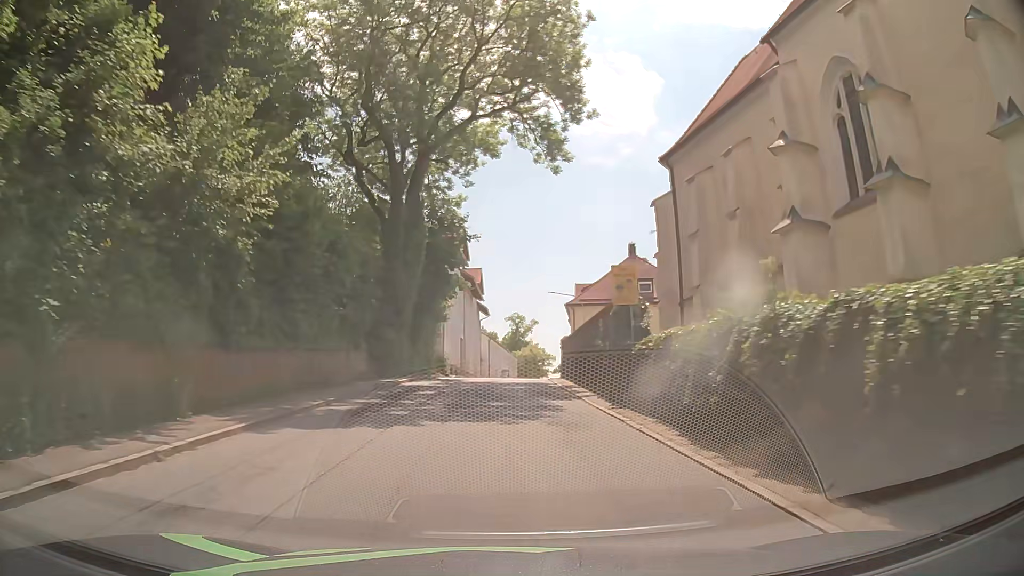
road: secondary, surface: asphalt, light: Day
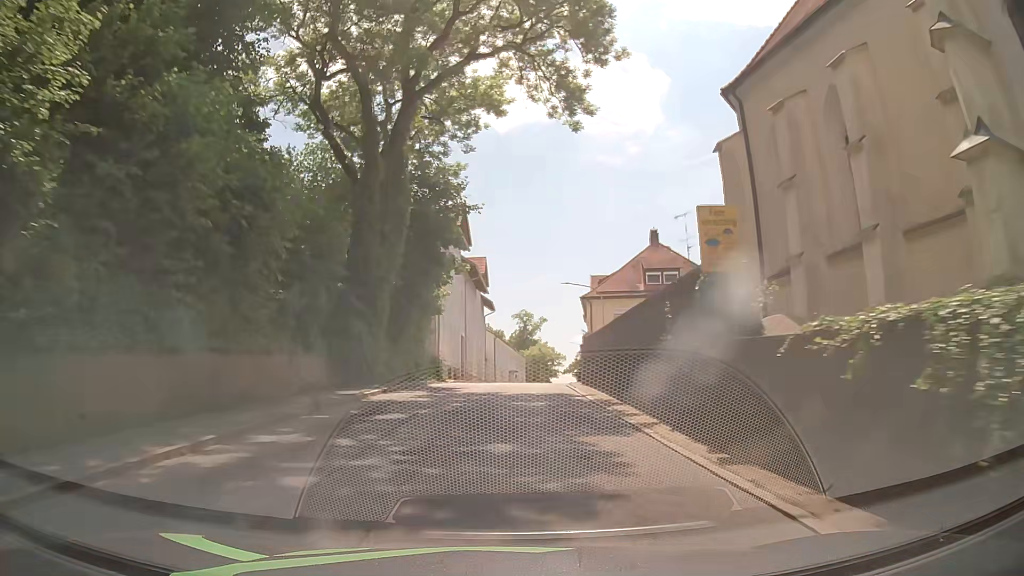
(0.0, +7.3) m; 0°
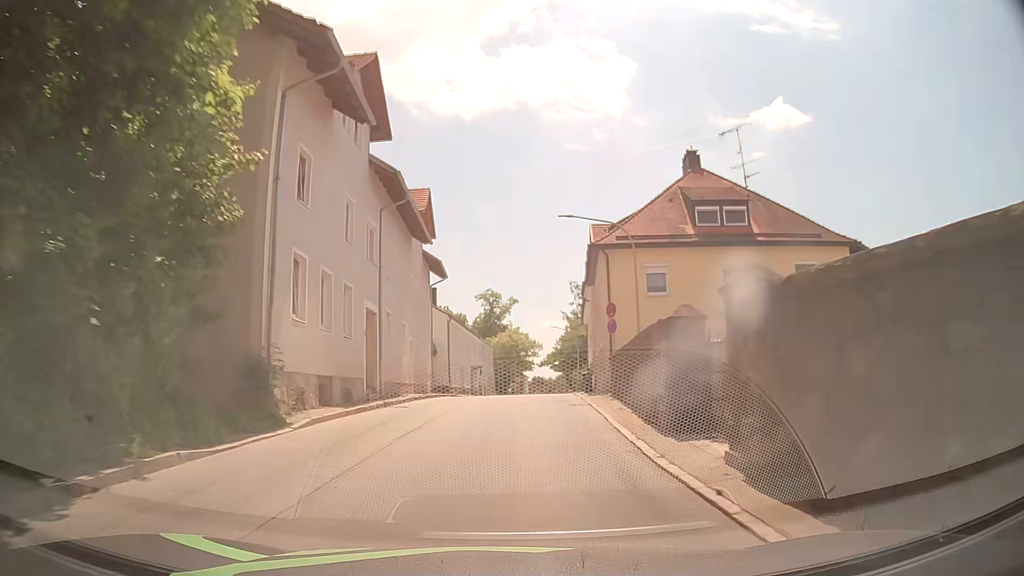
(+0.4, +22.4) m; +3°
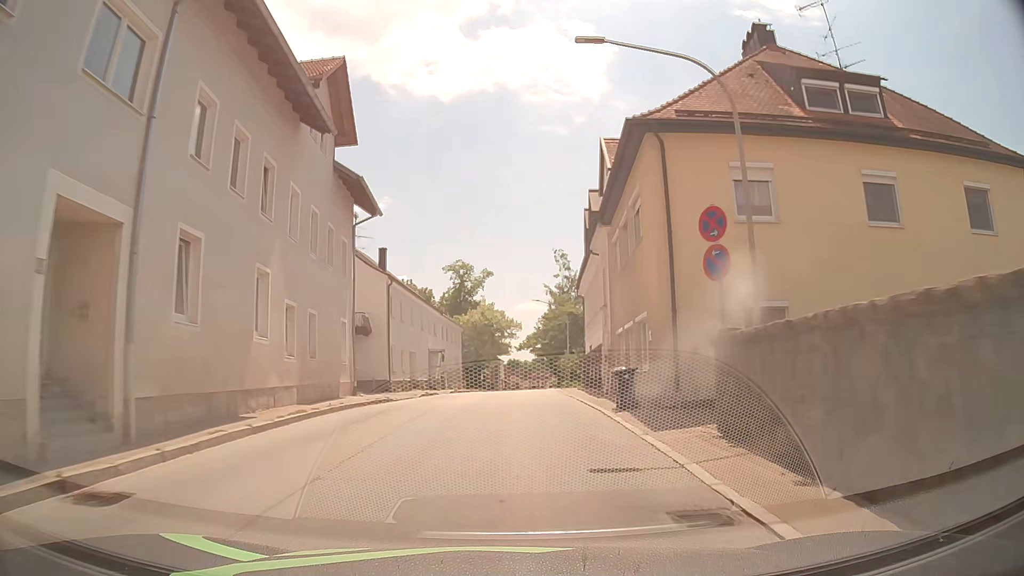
(+0.3, +15.3) m; +2°
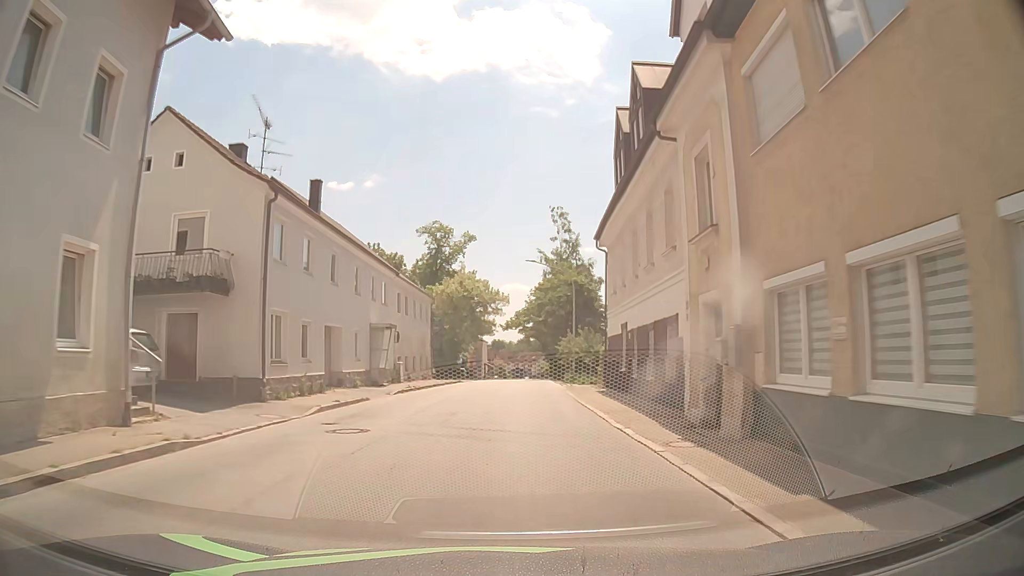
(+0.1, +15.5) m; +1°
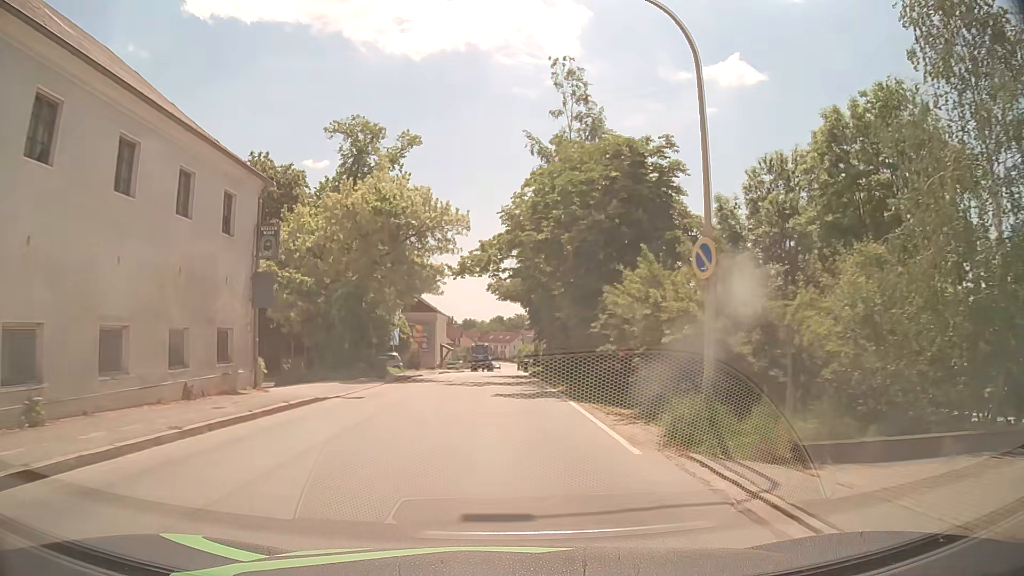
(+0.6, +31.6) m; +2°
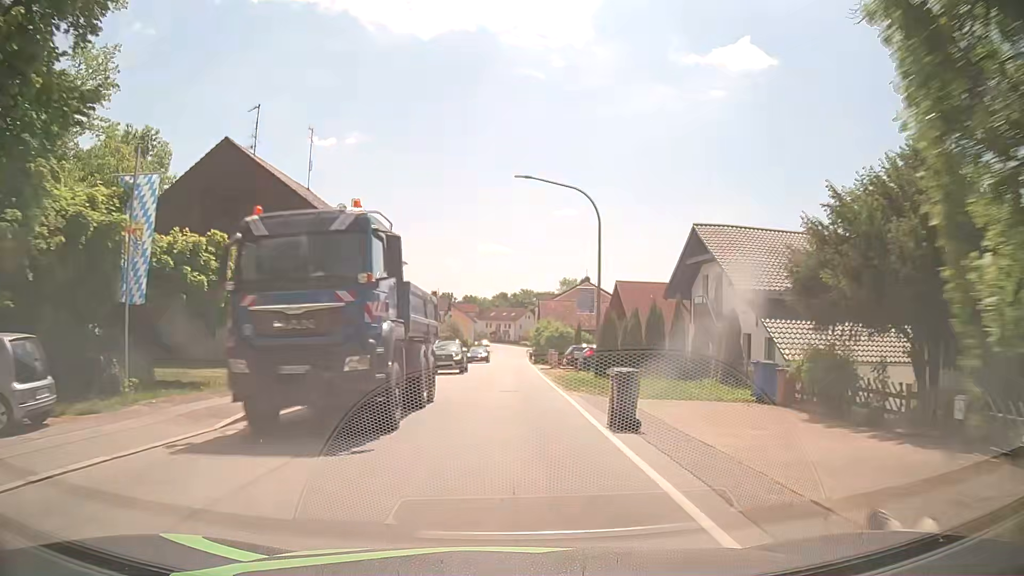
(+0.2, +39.5) m; -1°
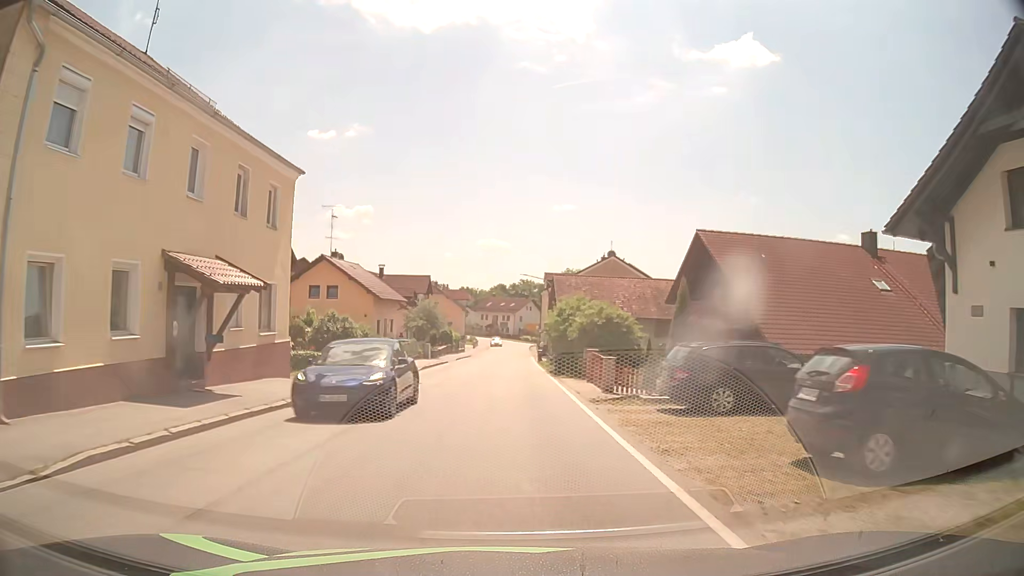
(+0.6, +23.5) m; +1°
(0, +10) (0, +20) (0, +30) (0, +40) (0, +50) (+1, +60) (+1, +70) (+1, +80) (+1, +90) (+2, +100) m
